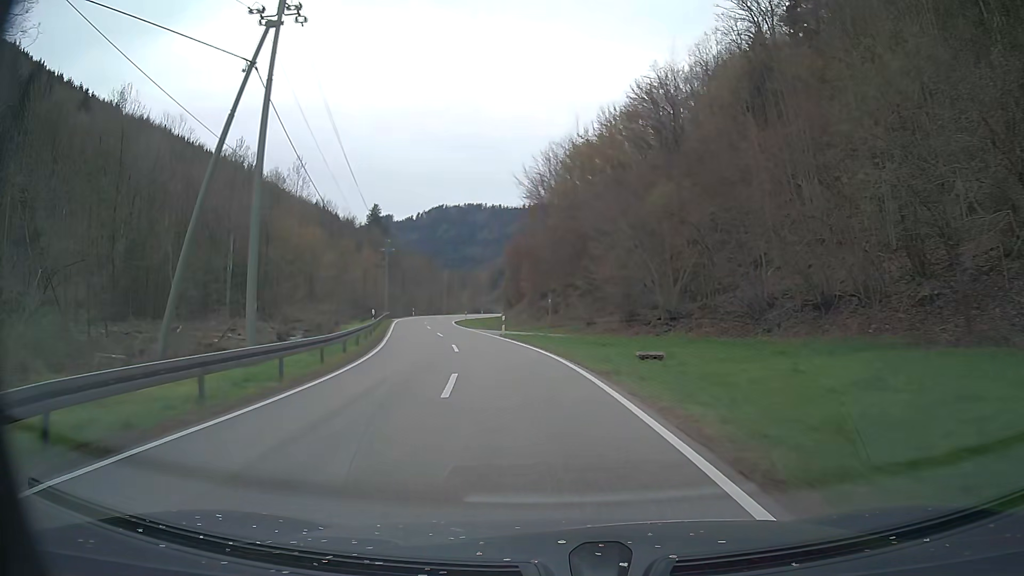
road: tertiary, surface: asphalt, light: Day
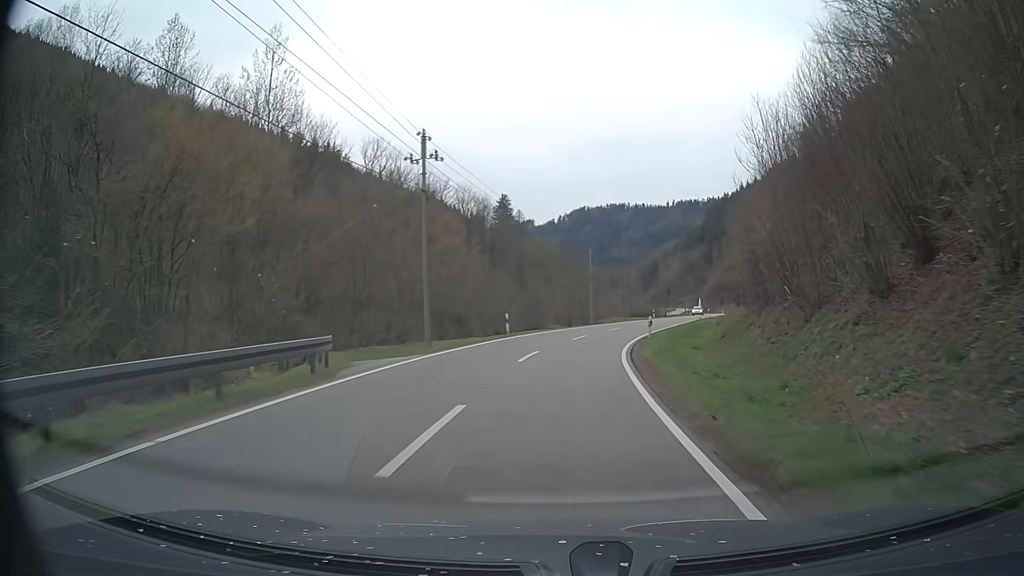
(-8.5, +52.8) m; -13°
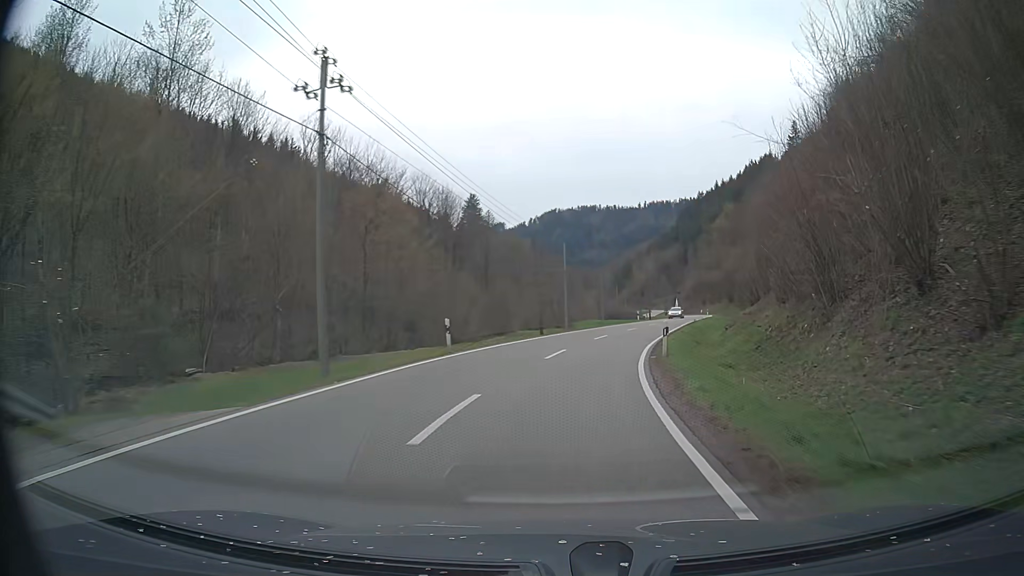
(+0.2, +10.7) m; +2°
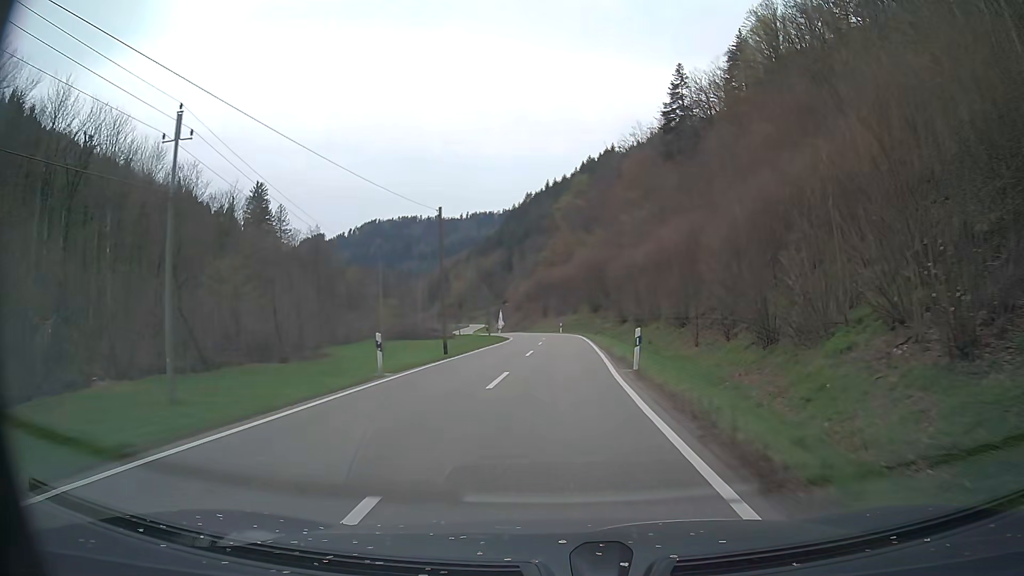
(+8.7, +52.7) m; +15°
(0, +10) (0, +20) (+1, +30) (+1, +40) (+1, +50) (0, +60) (-1, +70) (-2, +80) (-4, +90) (-6, +99) m
